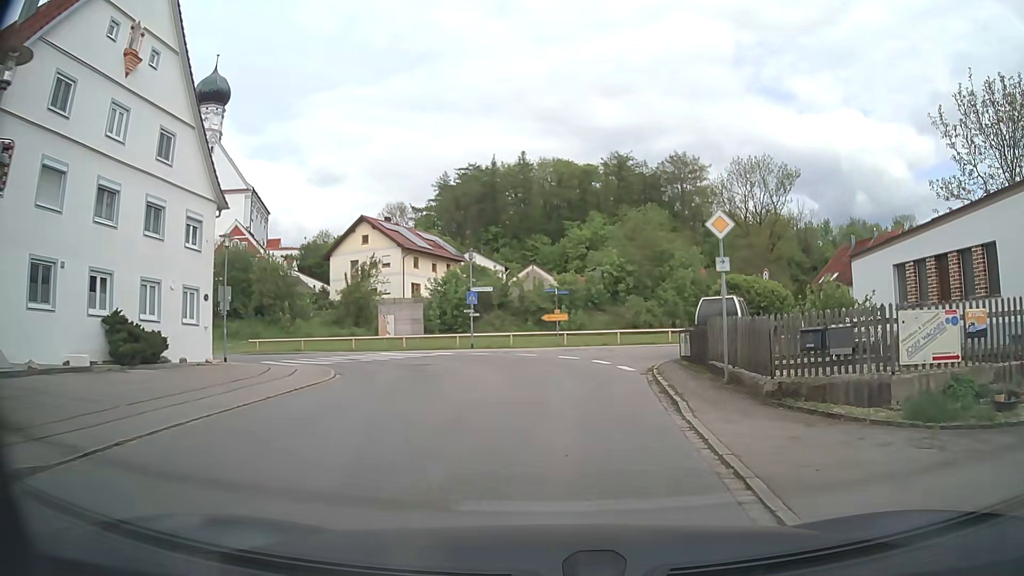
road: tertiary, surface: asphalt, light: Day
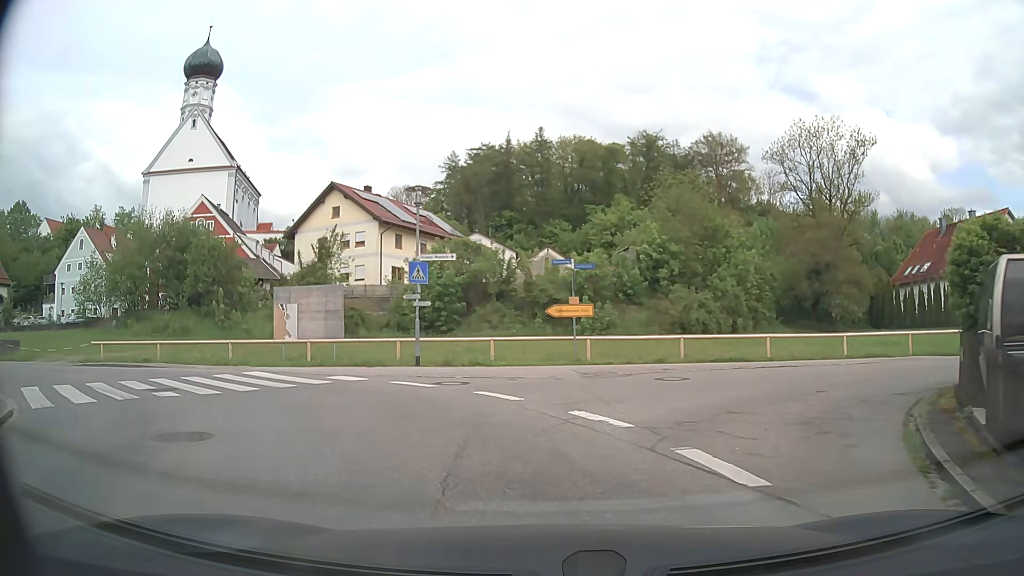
(+0.4, +15.4) m; -2°
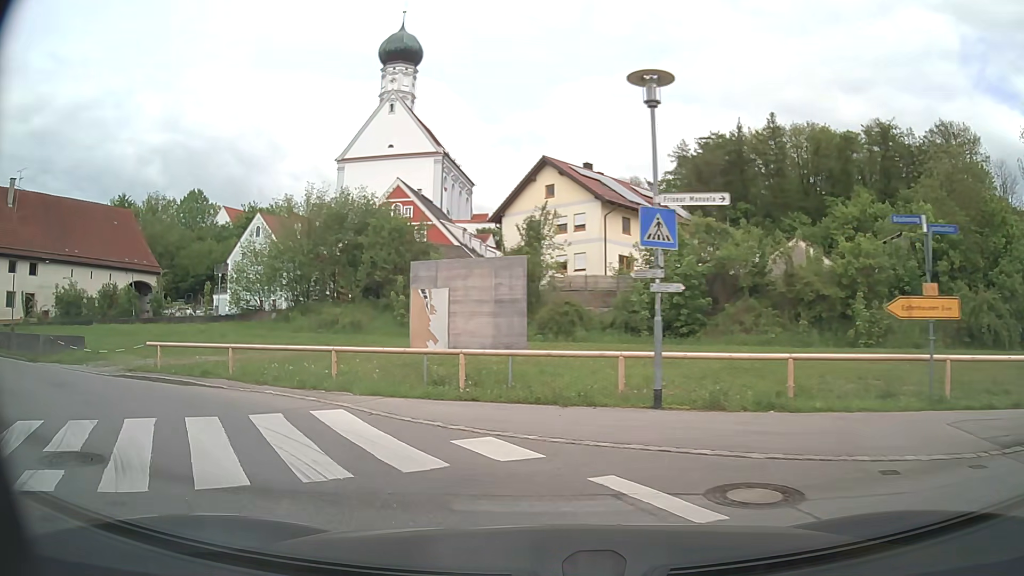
(-1.2, +8.9) m; -20°
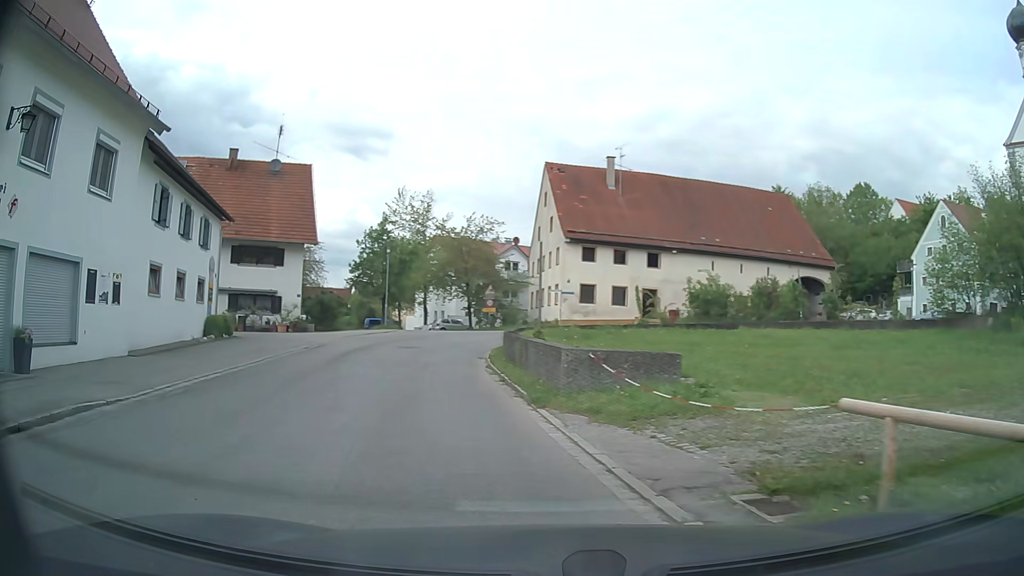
(-5.9, +11.3) m; -58°
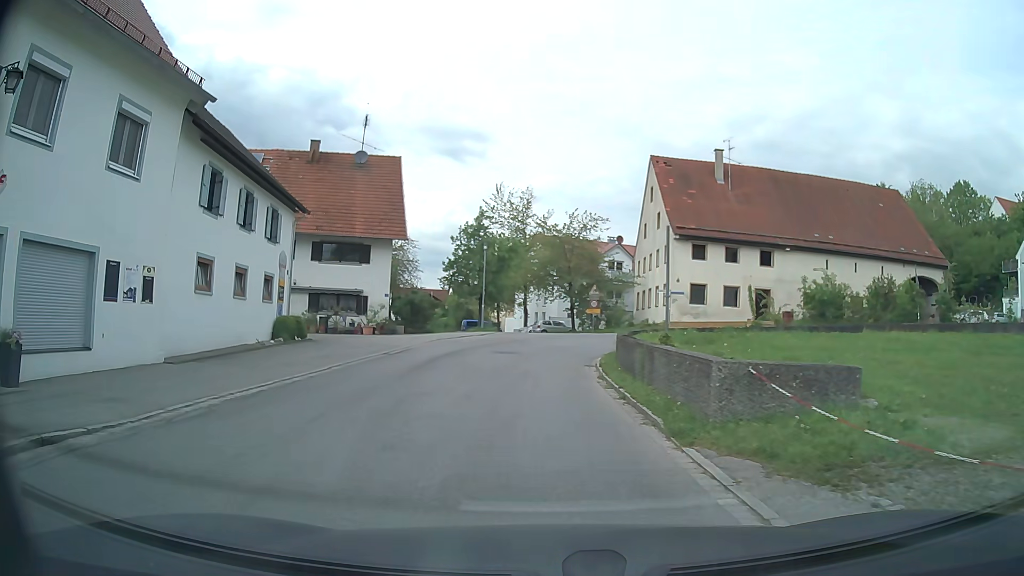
(-0.2, +3.0) m; -8°
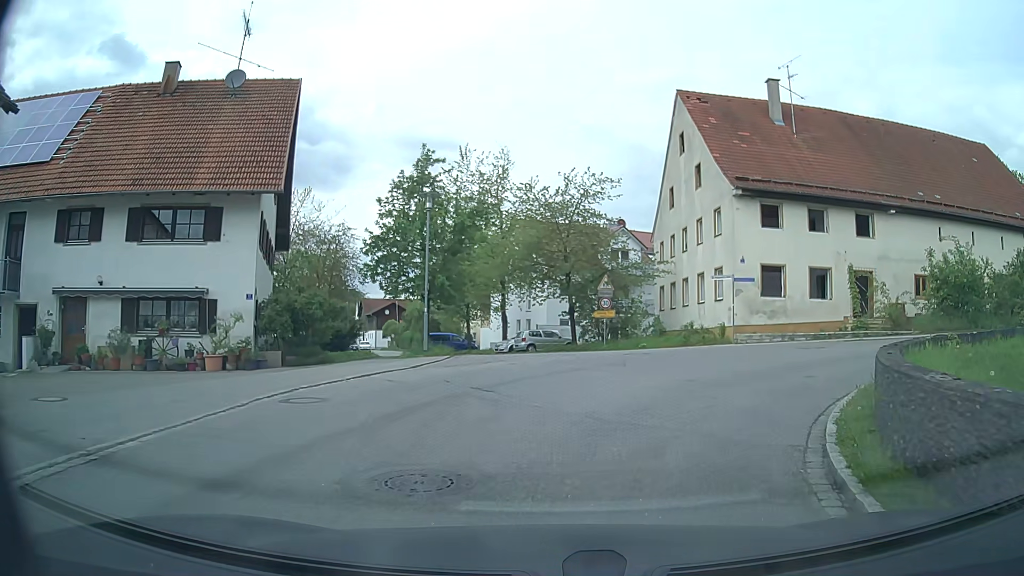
(-0.4, +16.8) m; +2°
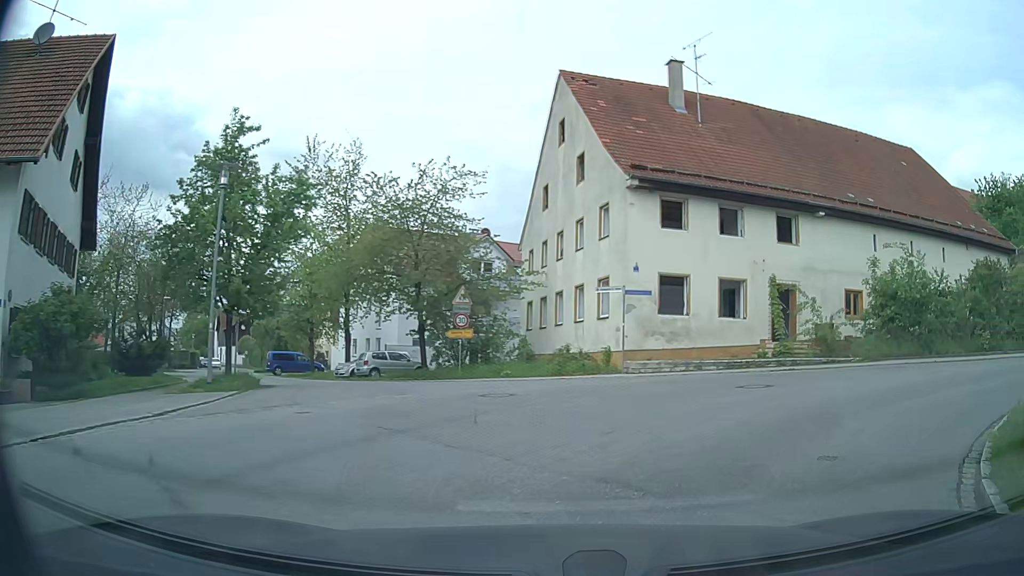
(+0.5, +5.9) m; +12°
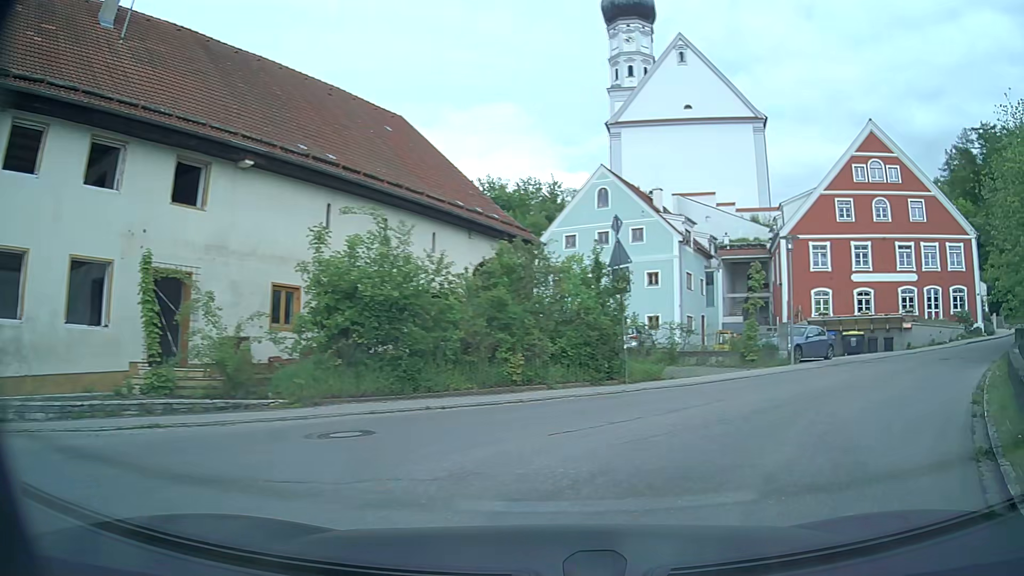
(+3.8, +9.3) m; +46°
(+3, +9) (+10, +17) (+17, +24) (+25, +30) (+33, +36) (+41, +42) (+48, +49) (+53, +58) (+57, +67) (+60, +76) m
